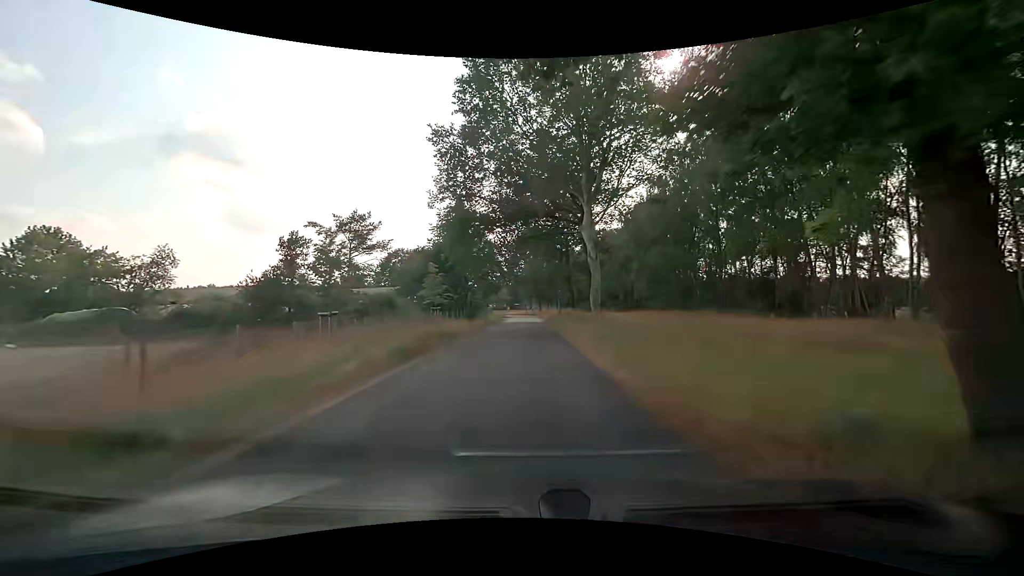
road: unclassified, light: Day
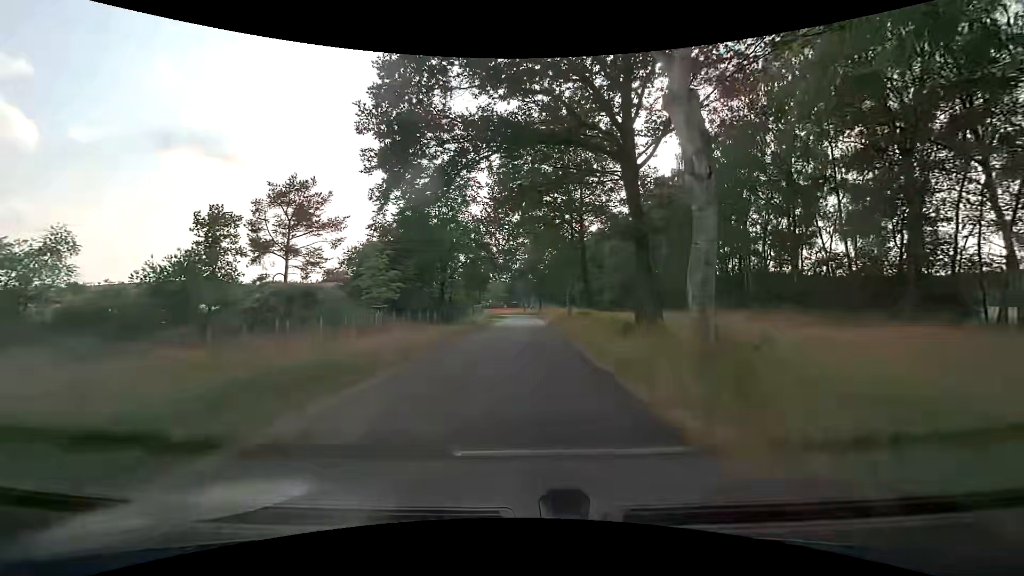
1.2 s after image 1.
(+0.2, +14.2) m; +1°
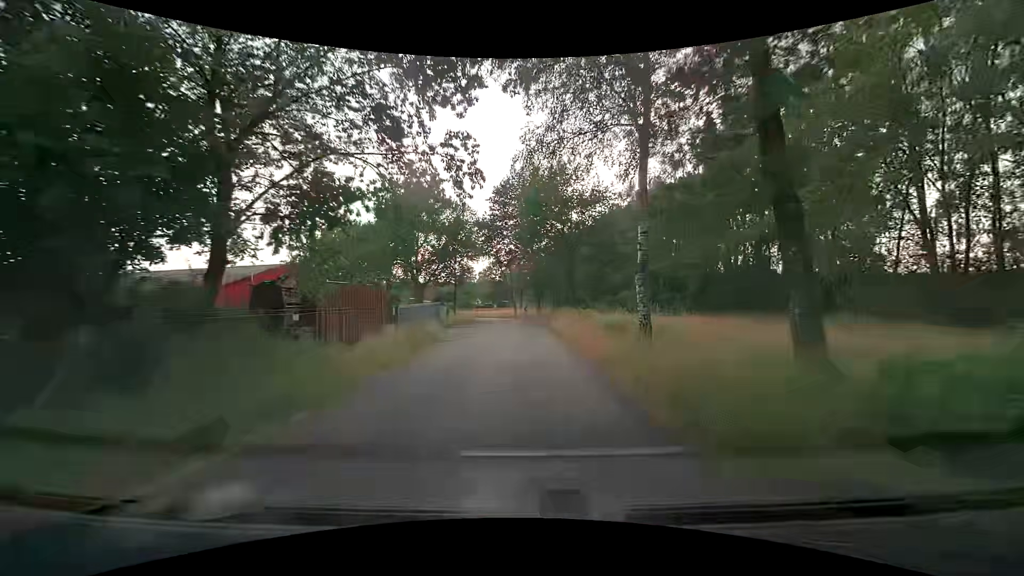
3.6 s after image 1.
(+0.2, +27.7) m; +1°
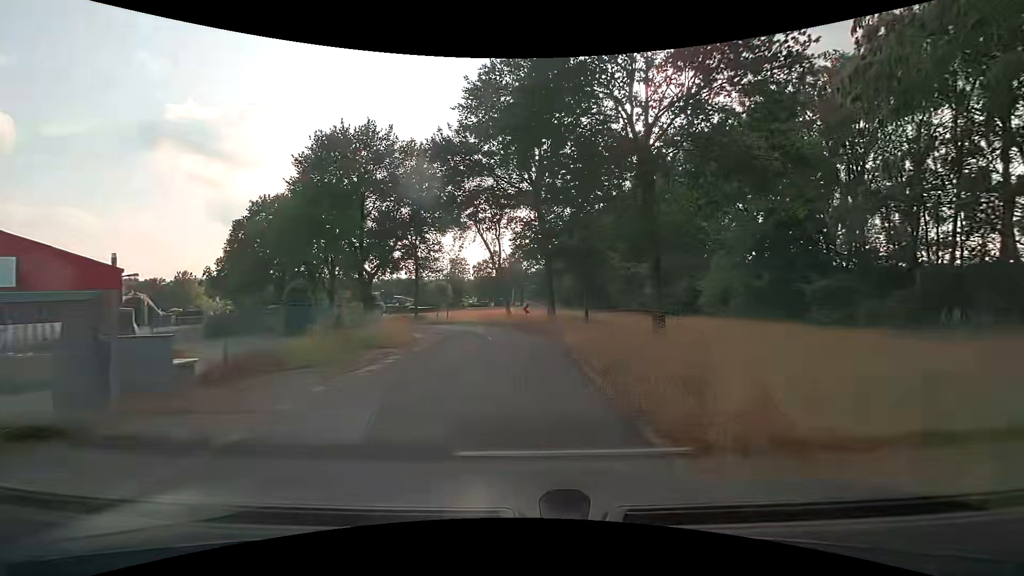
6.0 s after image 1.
(+0.1, +27.4) m; 0°
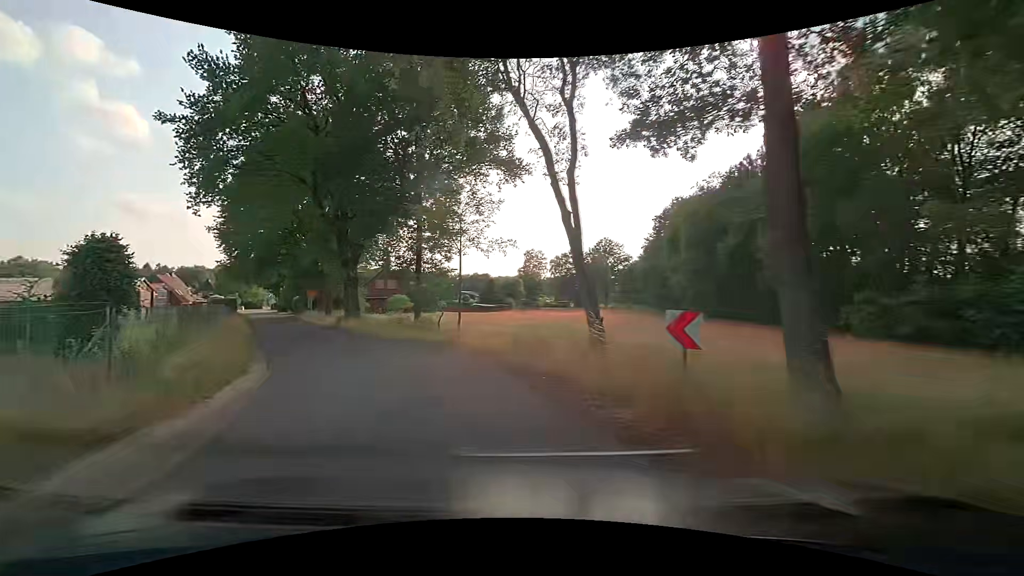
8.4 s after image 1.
(-0.6, +23.6) m; -8°
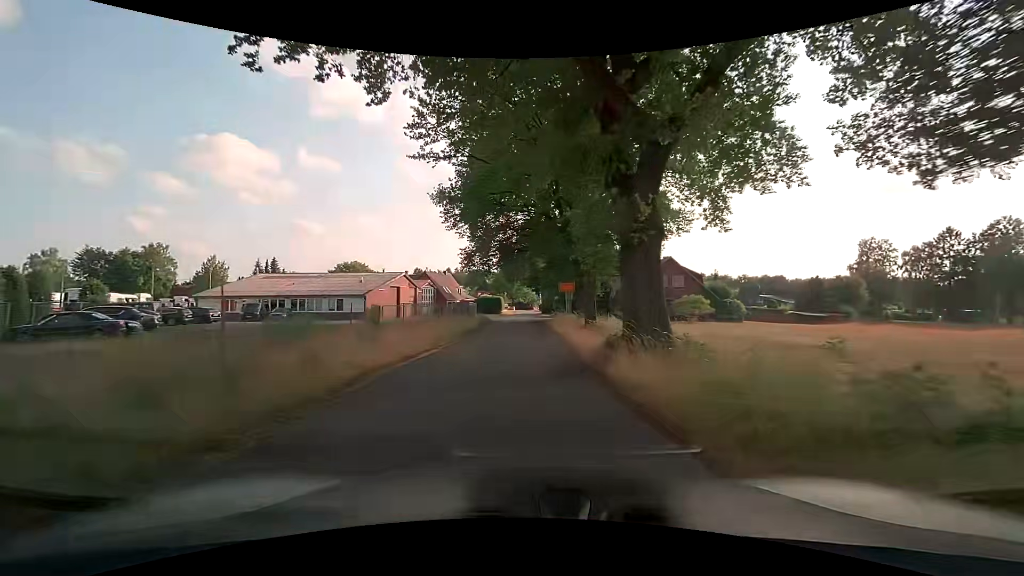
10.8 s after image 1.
(-6.8, +20.8) m; -30°
